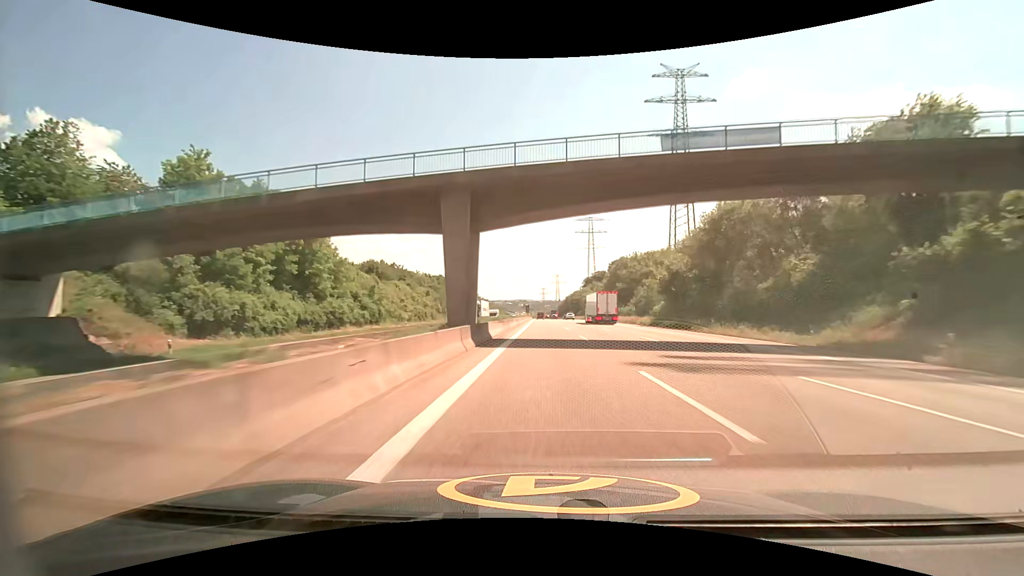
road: motorway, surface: asphalt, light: Day
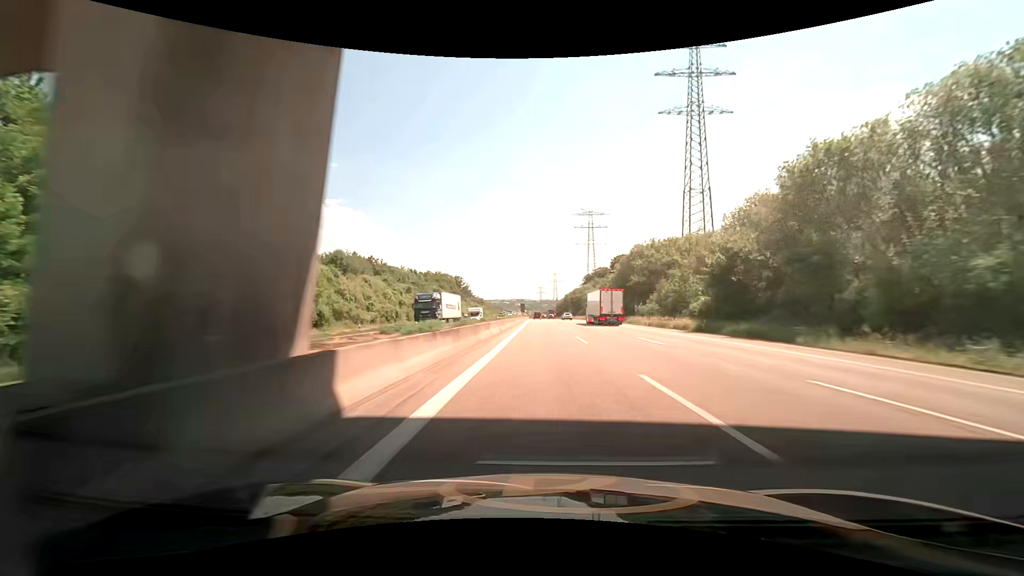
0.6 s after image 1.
(+0.1, +18.8) m; 0°
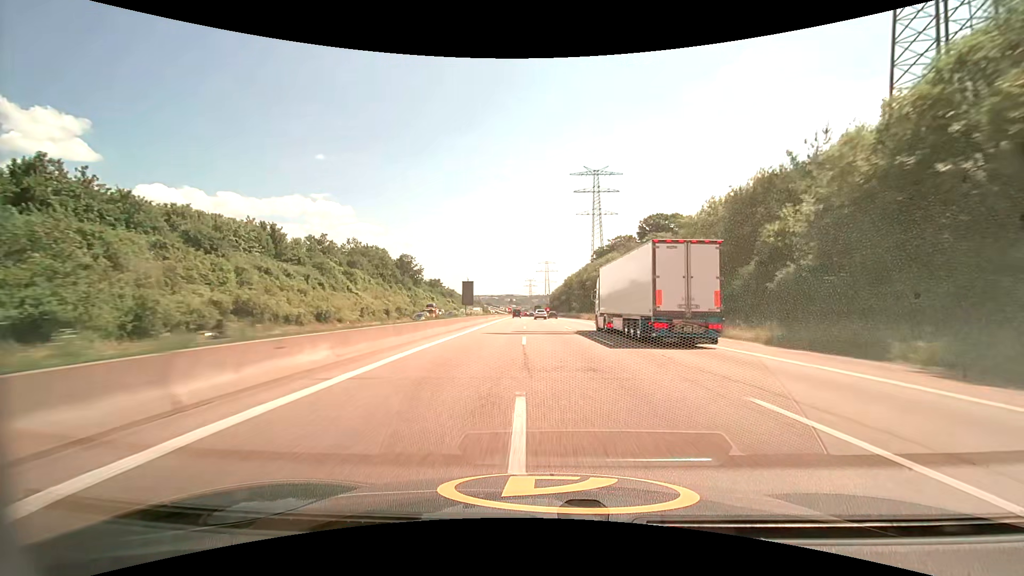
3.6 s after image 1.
(+1.4, +92.4) m; +1°
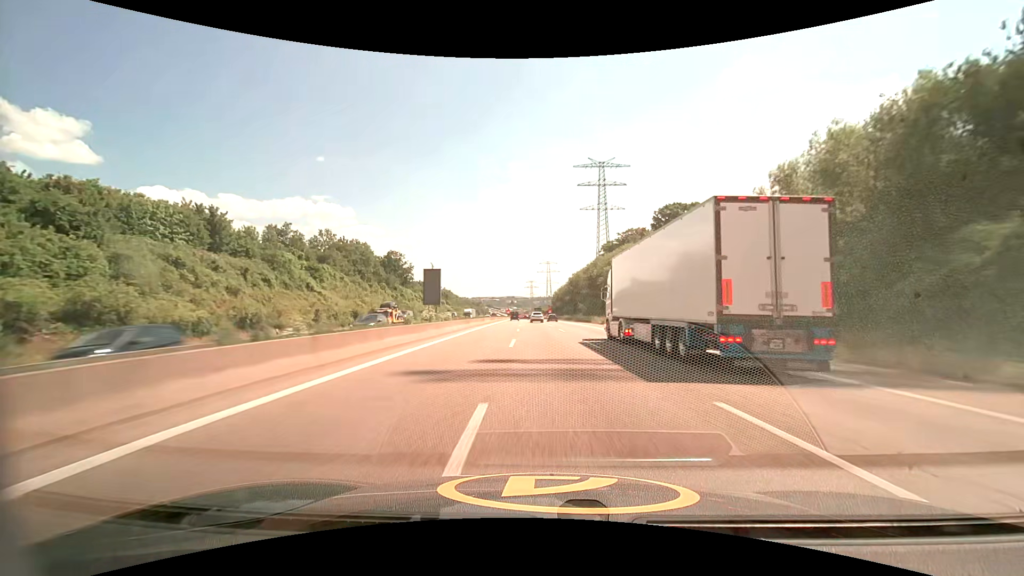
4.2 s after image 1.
(0.0, +17.8) m; 0°
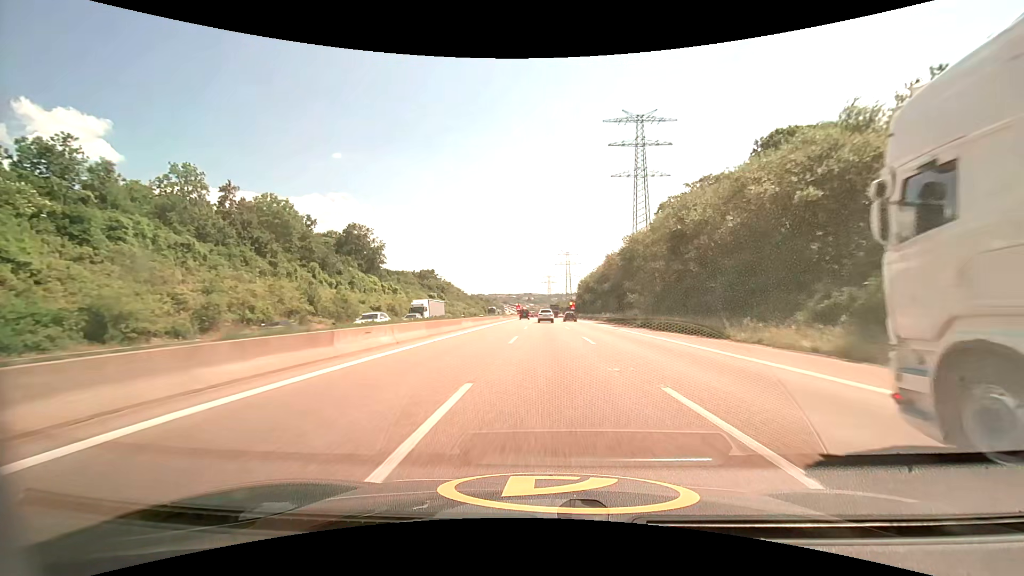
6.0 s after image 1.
(-1.0, +52.0) m; -2°
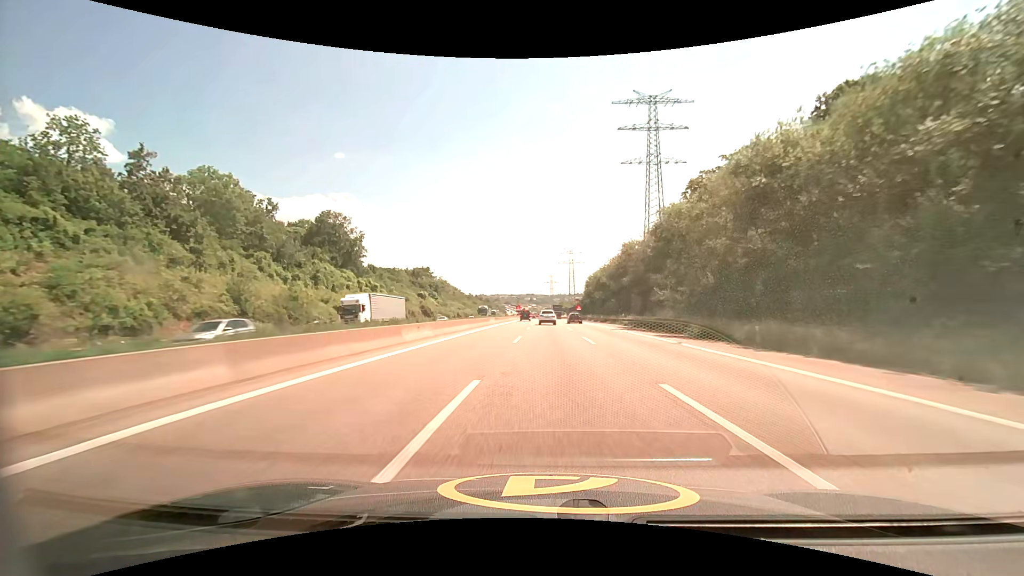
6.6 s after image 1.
(0.0, +17.0) m; 0°
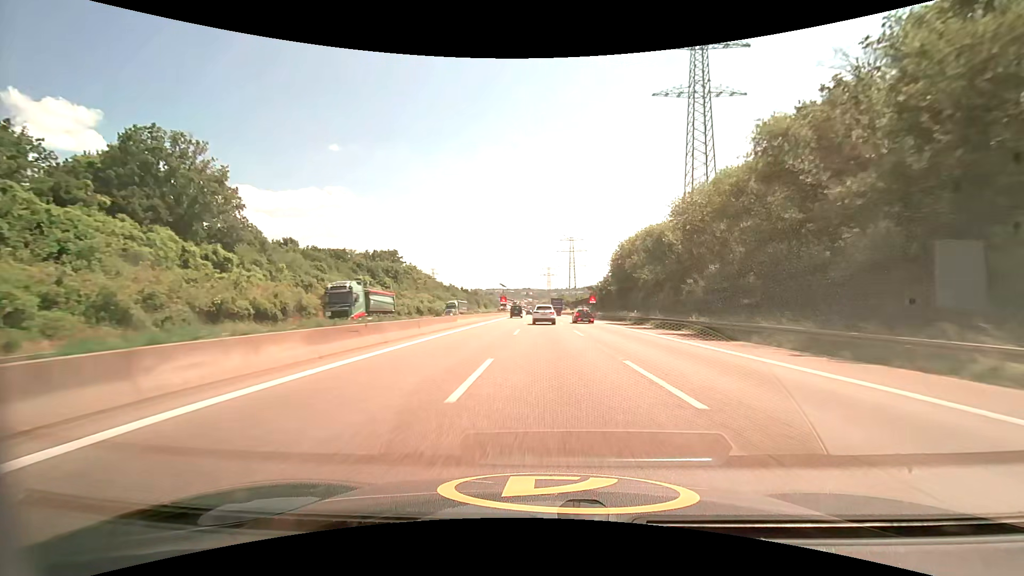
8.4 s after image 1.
(0.0, +49.8) m; 0°
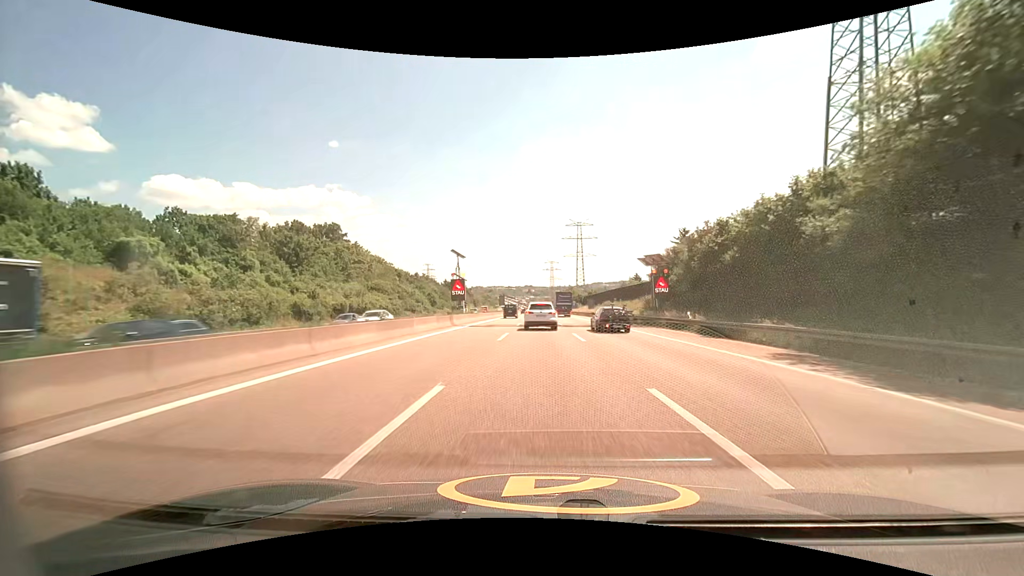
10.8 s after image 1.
(+0.1, +58.1) m; 0°
(0, +10) (0, +20) (0, +30) (0, +40) (-1, +50) (-1, +60) (-1, +70) (-2, +80) (-3, +90) (-3, +100) m
